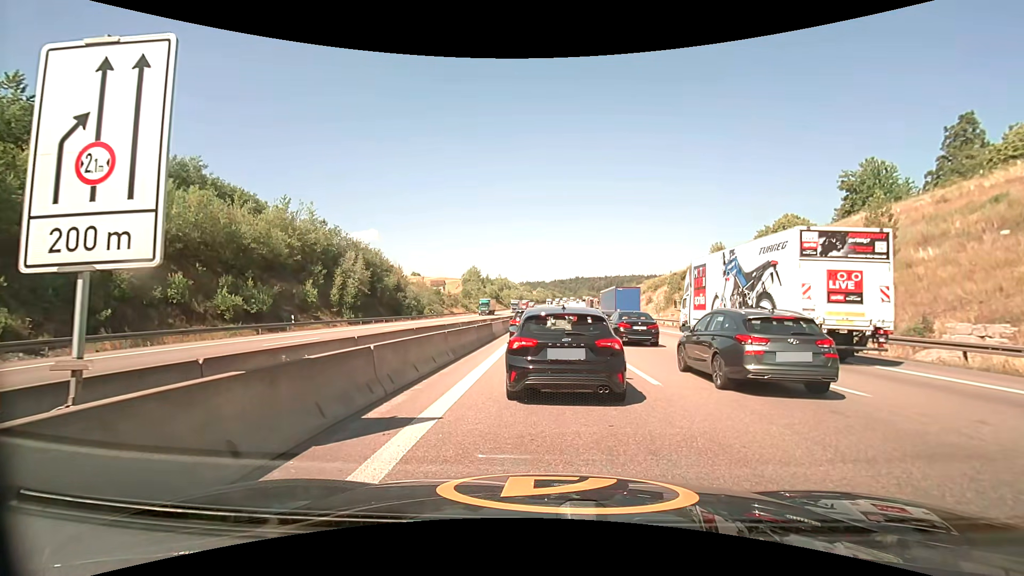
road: motorway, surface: asphalt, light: Day
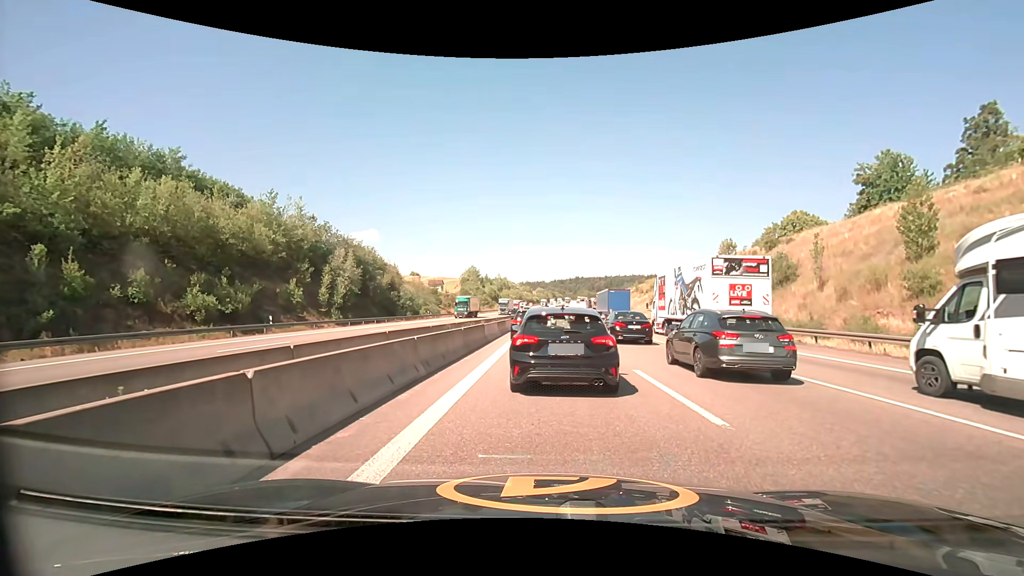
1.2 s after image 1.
(0.0, +3.4) m; +2°
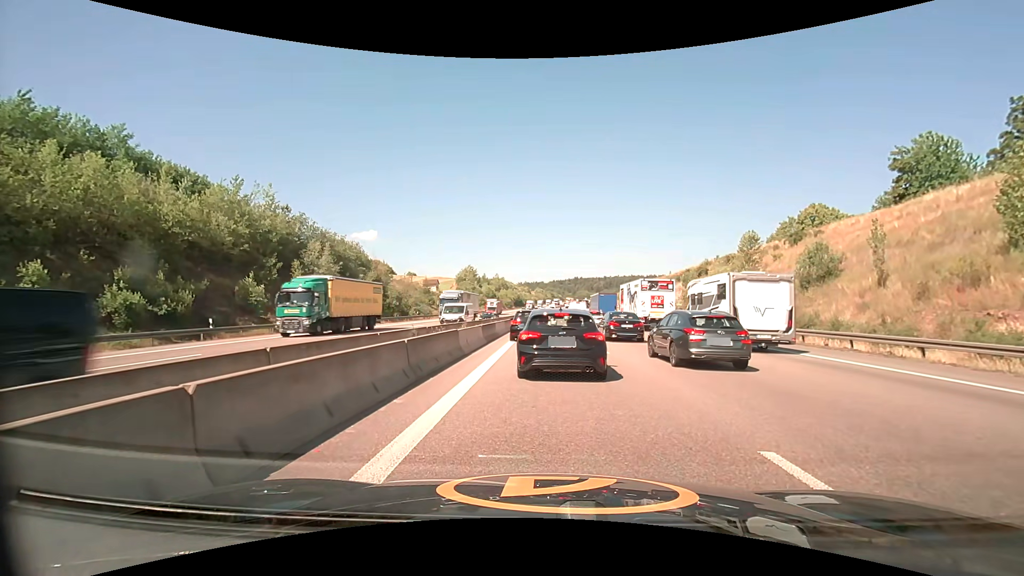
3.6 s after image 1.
(-0.1, +6.9) m; -1°
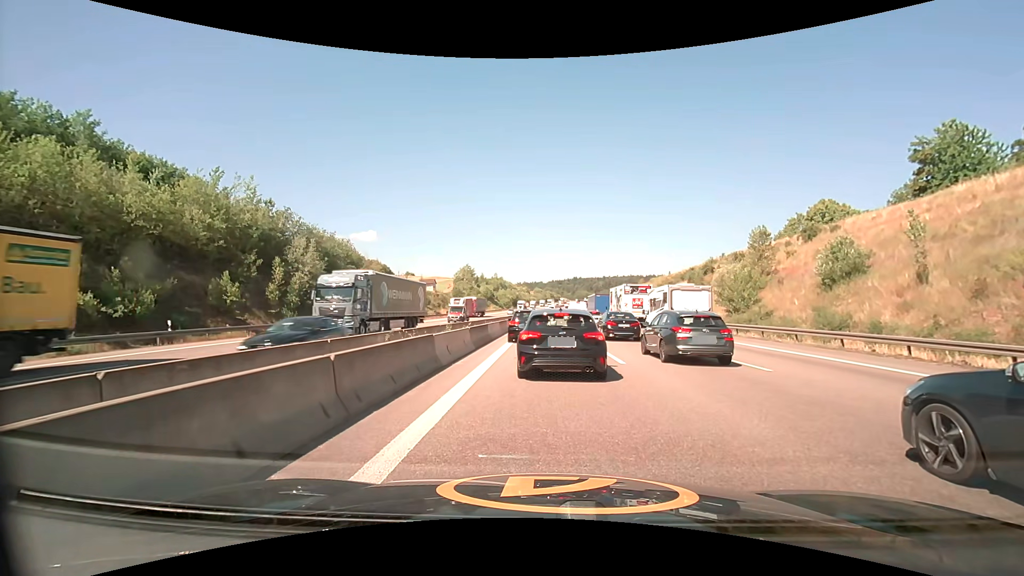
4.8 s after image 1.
(0.0, +3.4) m; 0°
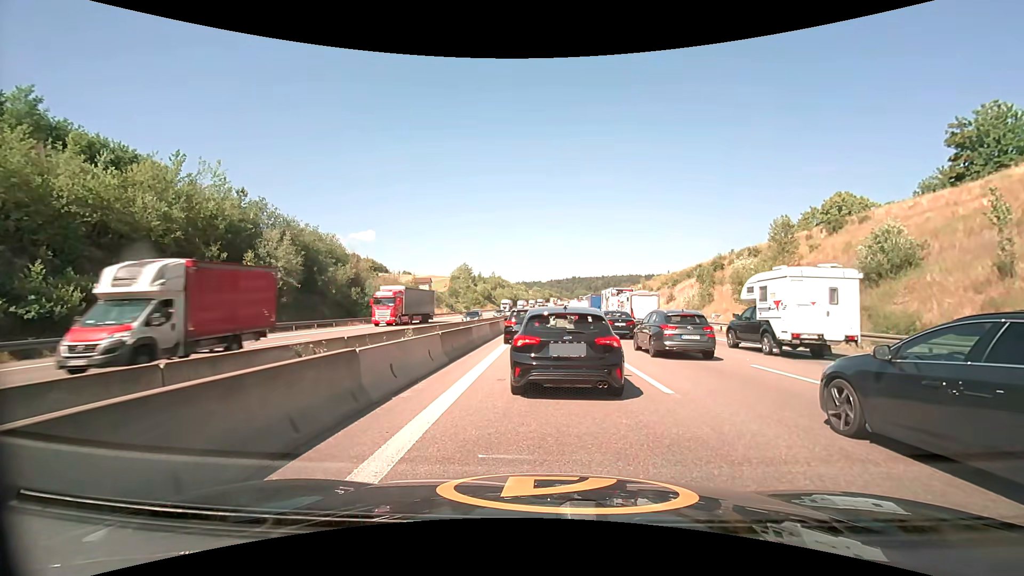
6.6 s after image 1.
(0.0, +5.0) m; +1°
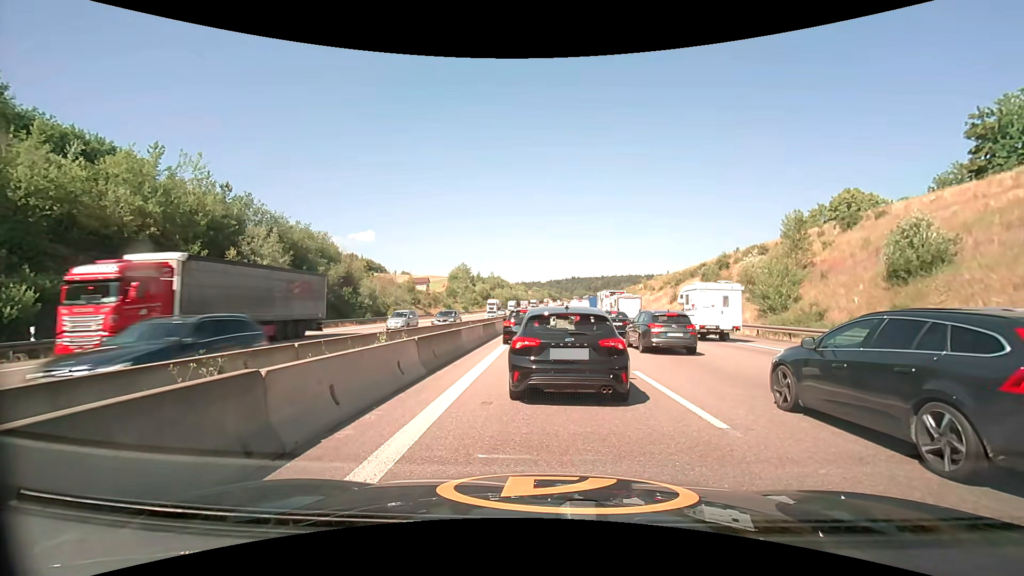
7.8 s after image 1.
(0.0, +2.4) m; +1°
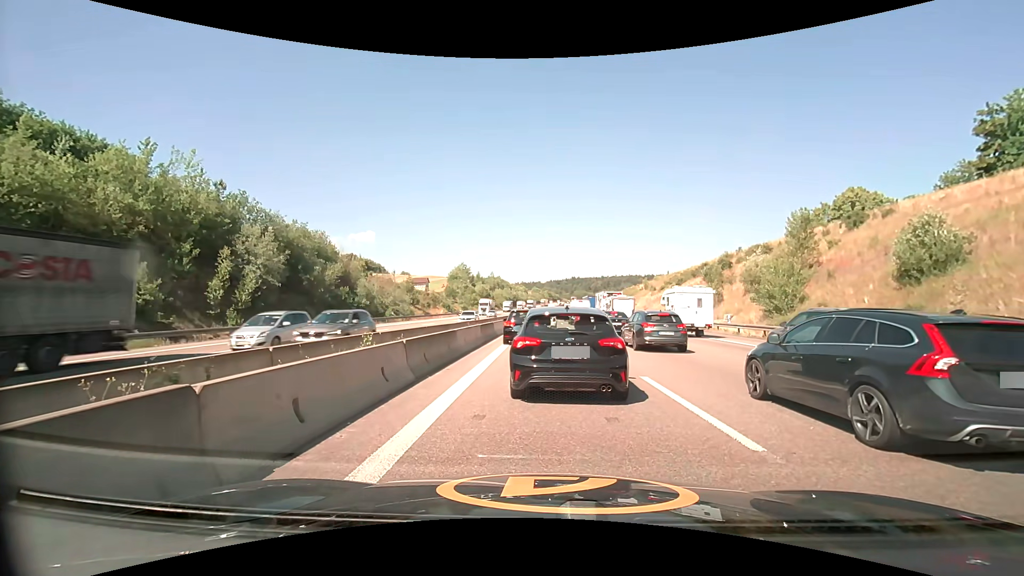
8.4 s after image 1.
(0.0, +0.9) m; +2°
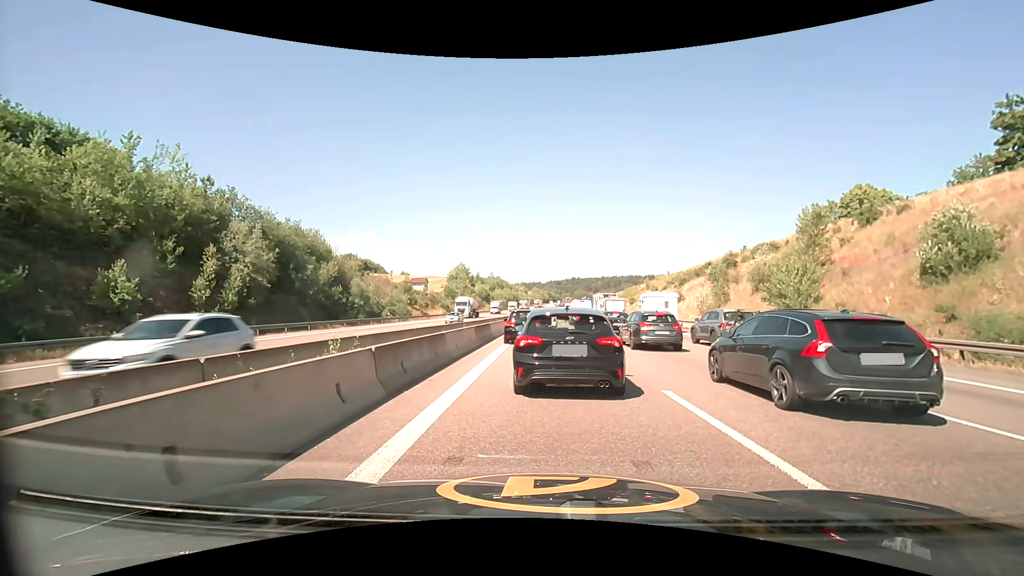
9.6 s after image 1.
(-0.1, +1.9) m; -2°
(0, +10) (0, +20) (0, +30) (0, +40) (0, +50) (0, +60) (0, +70) (0, +80) (0, +90) (0, +100) m
